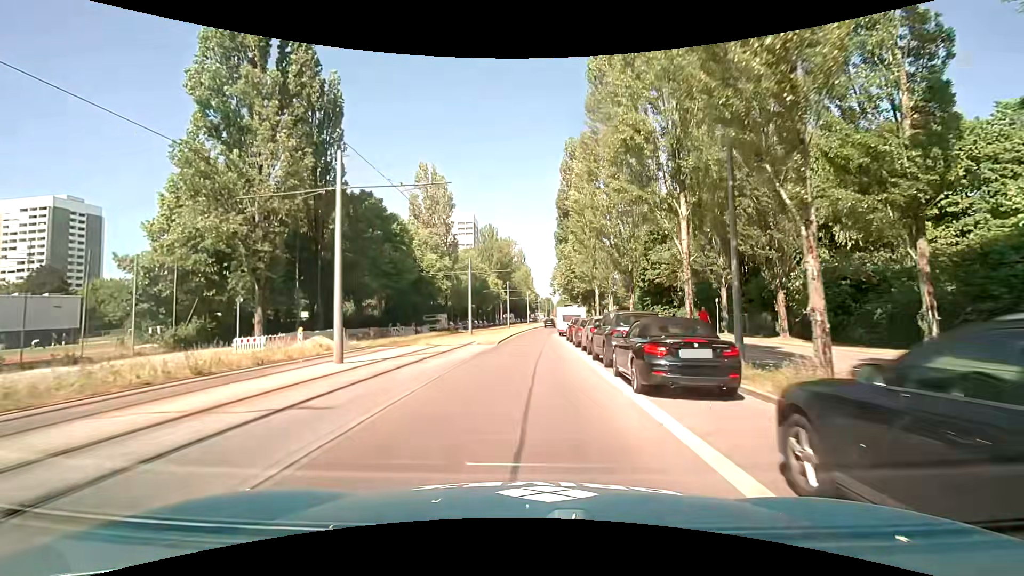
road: secondary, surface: asphalt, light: Day
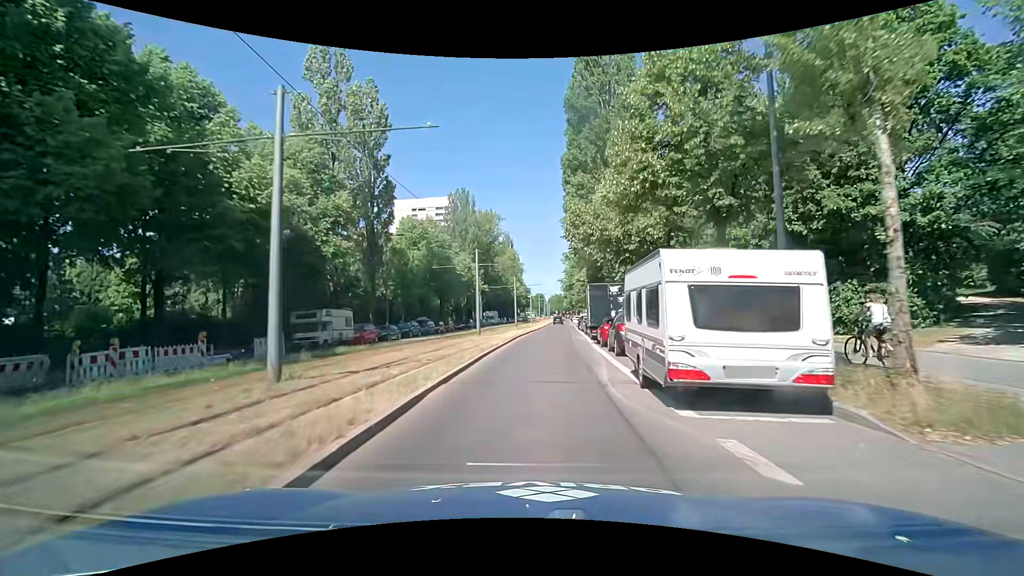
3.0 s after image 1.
(0.0, +34.0) m; +1°
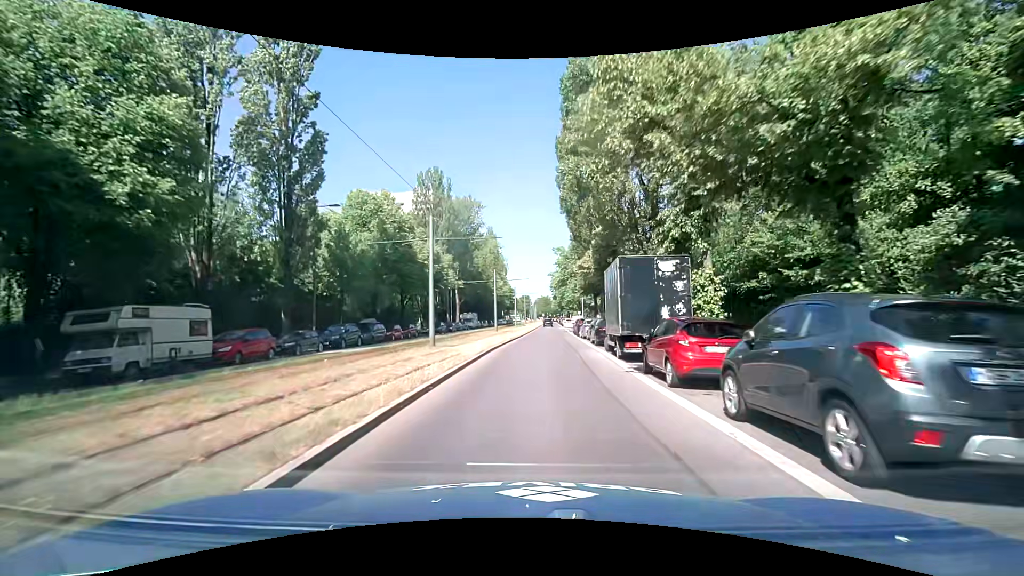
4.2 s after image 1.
(+0.3, +13.8) m; +1°
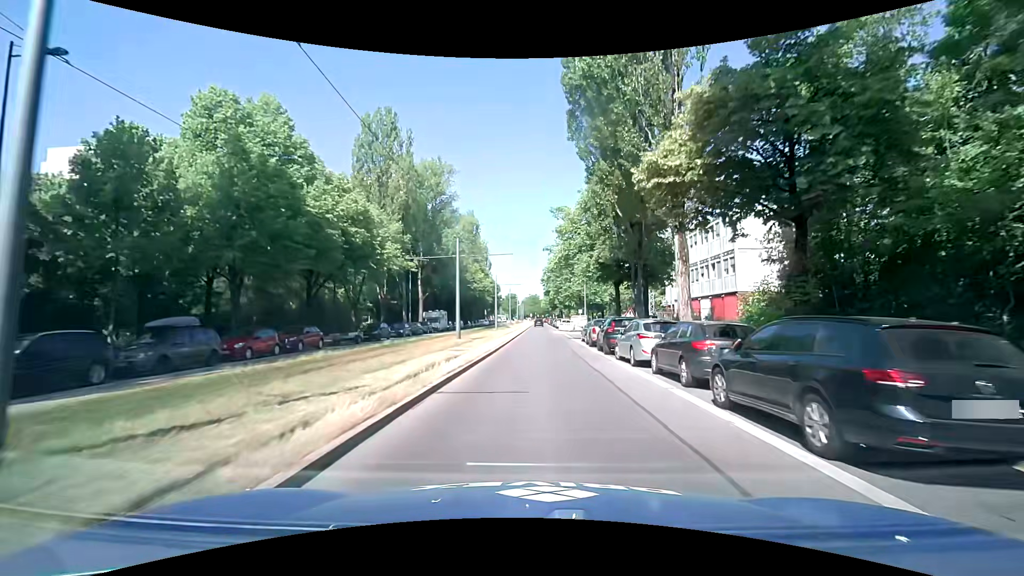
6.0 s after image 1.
(+0.5, +21.2) m; +3°
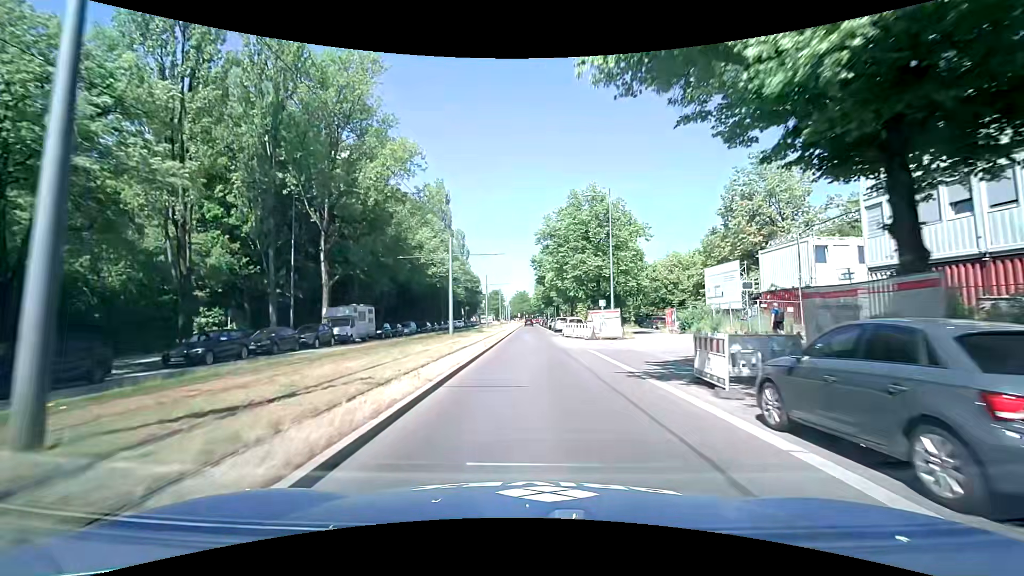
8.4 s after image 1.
(+0.3, +28.8) m; 0°
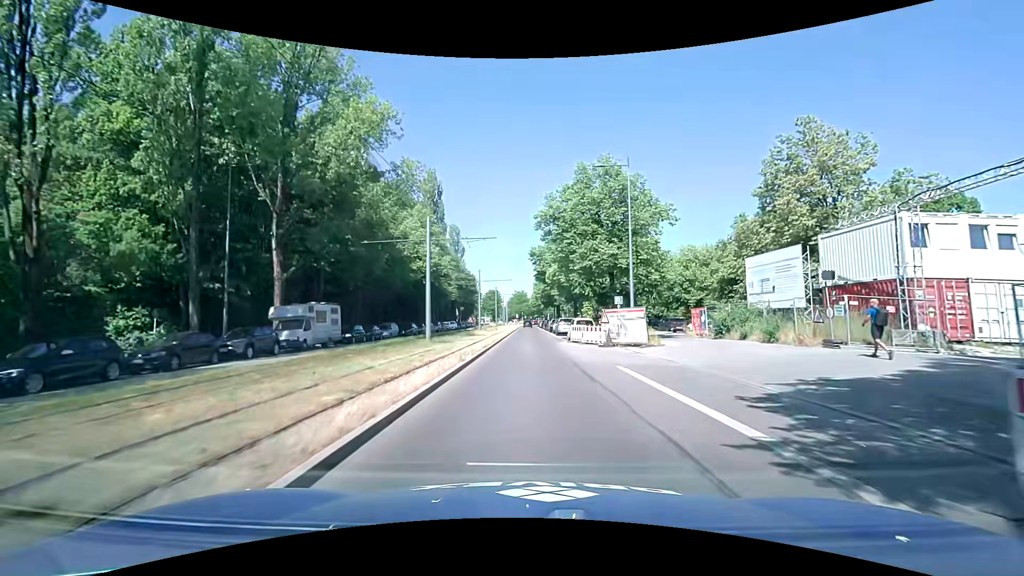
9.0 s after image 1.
(0.0, +7.3) m; +1°
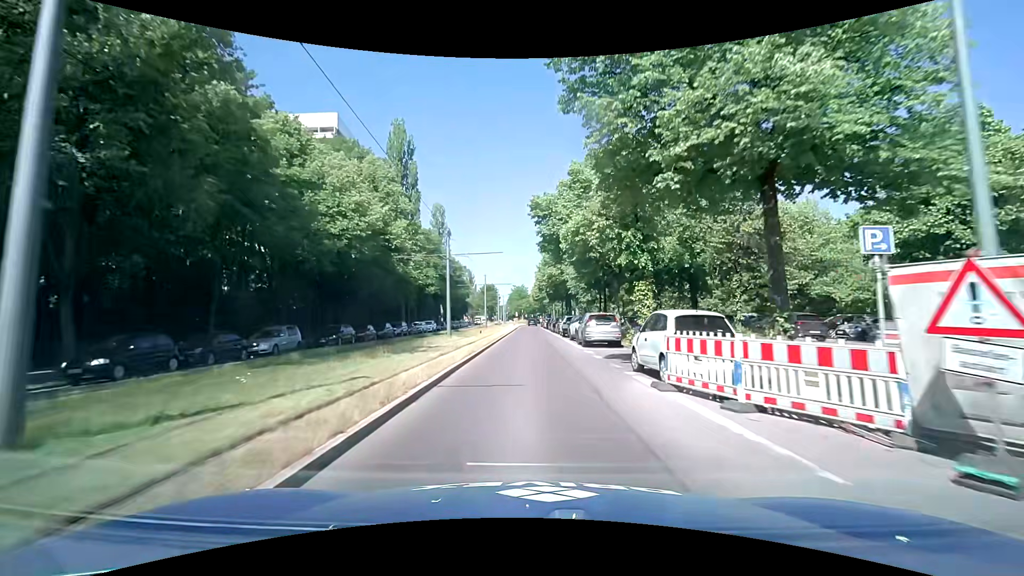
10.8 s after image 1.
(0.0, +22.0) m; 0°
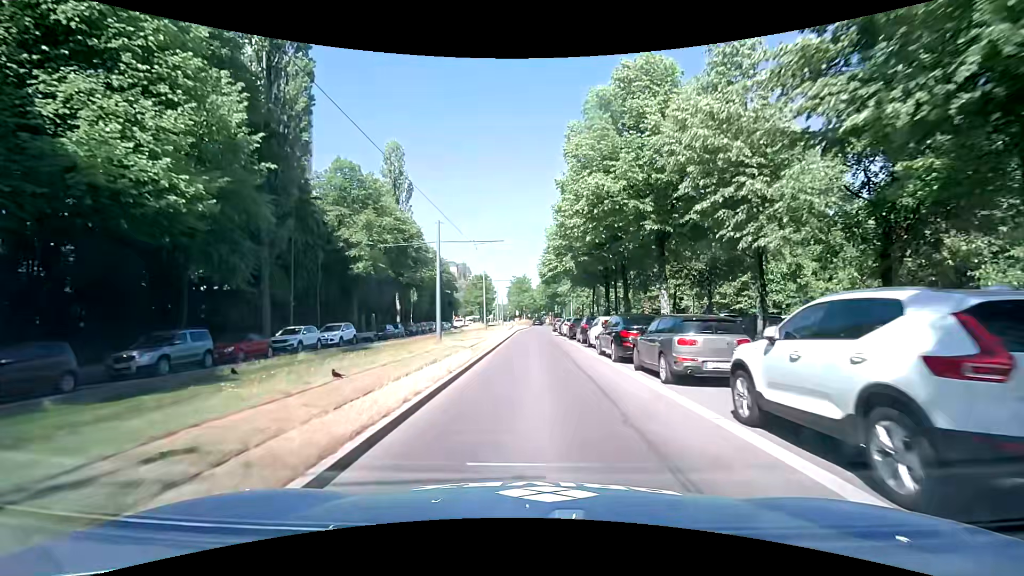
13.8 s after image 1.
(-0.1, +34.7) m; 0°
(0, +10) (0, +20) (0, +30) (-1, +40) (-1, +50) (0, +60) (0, +70) (+1, +80) (+2, +90) (+3, +100) m
